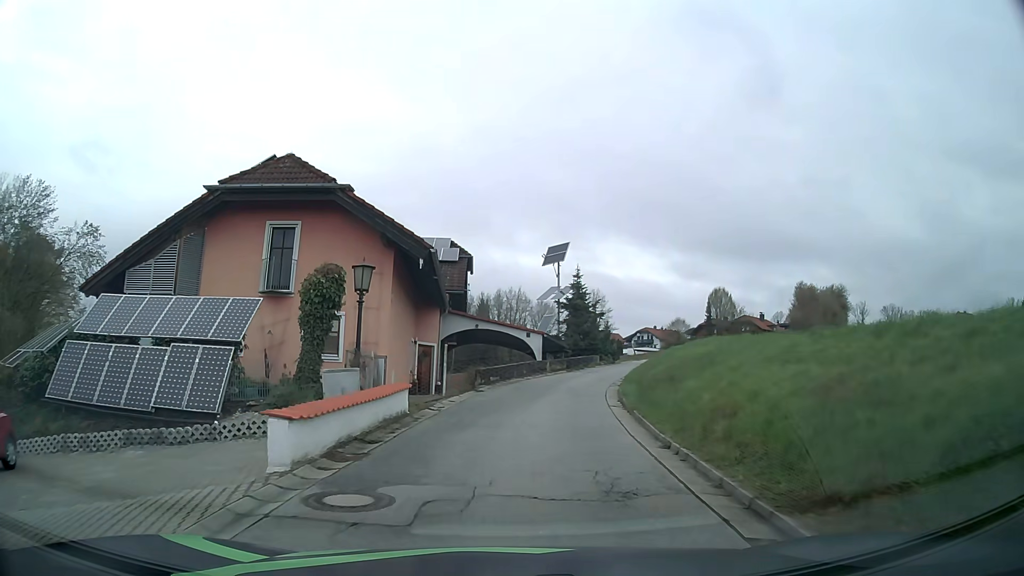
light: Day
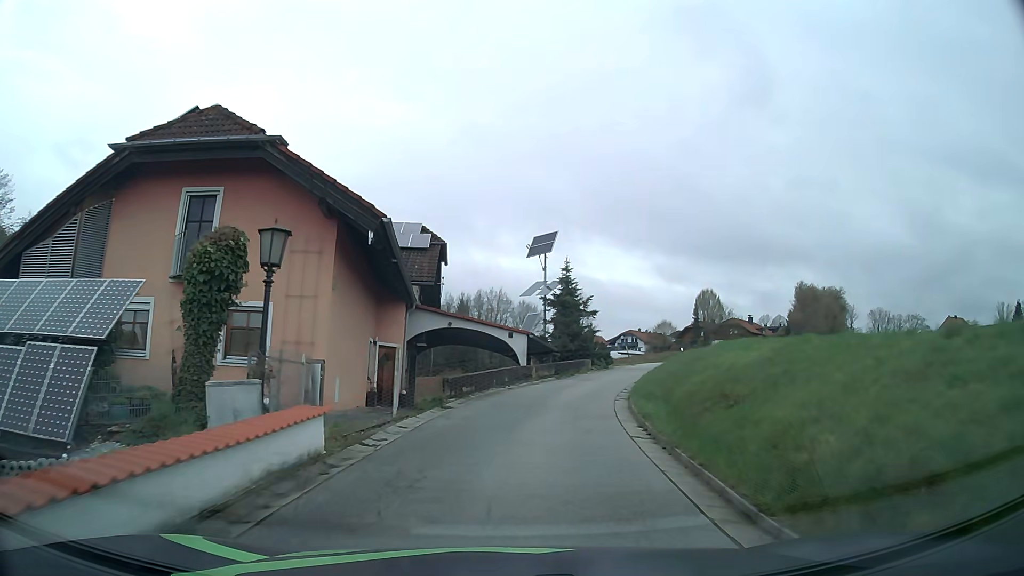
(+0.1, +4.8) m; +2°
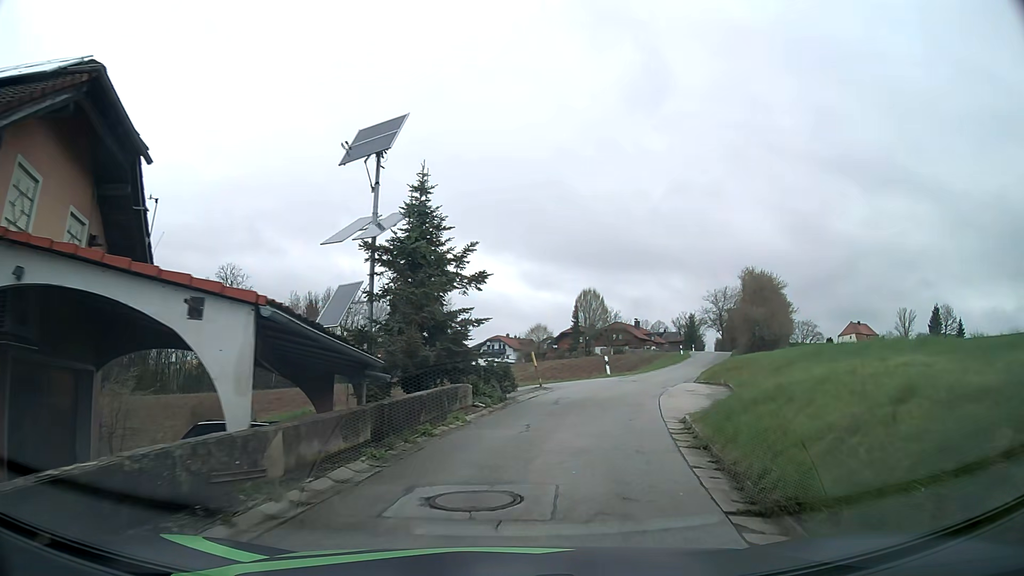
(+1.7, +19.4) m; +11°
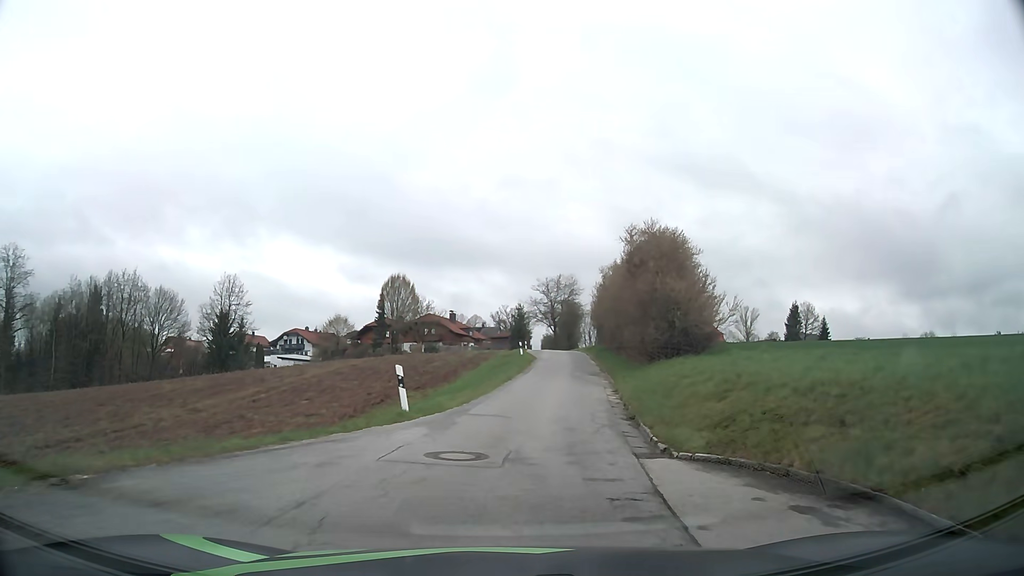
(+3.0, +19.1) m; +17°
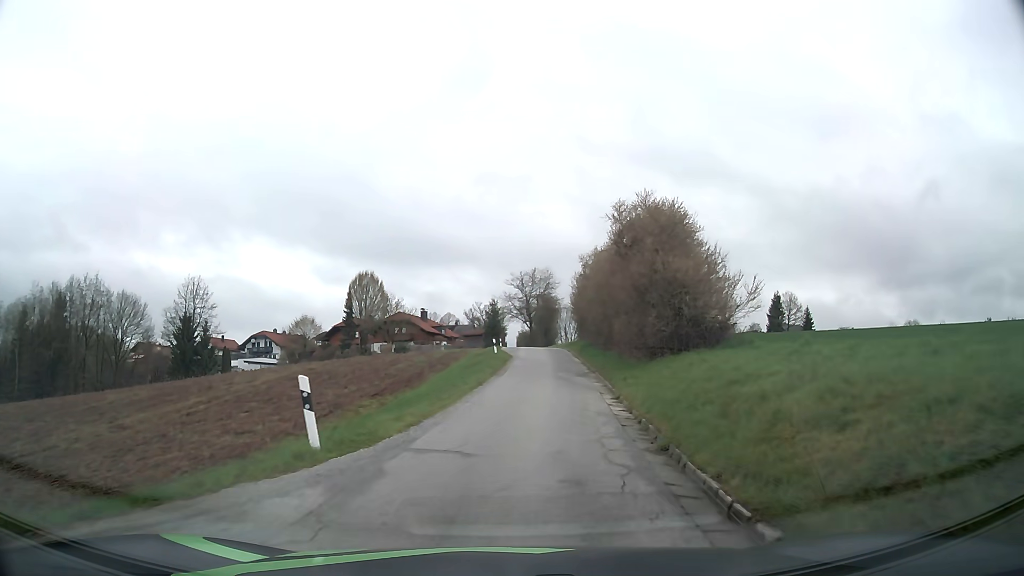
(+0.1, +4.9) m; +2°
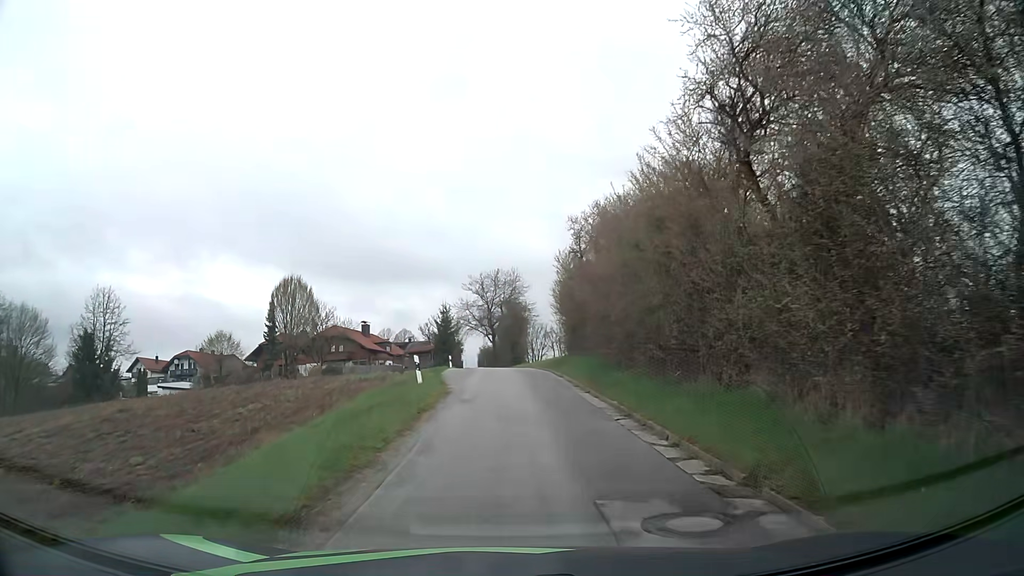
(+0.7, +20.5) m; +3°
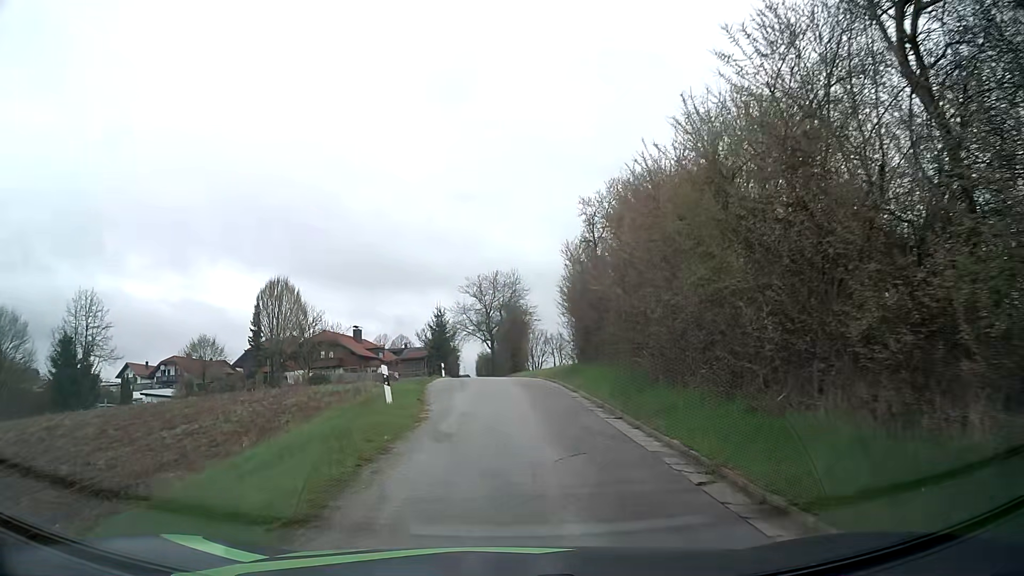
(0.0, +5.2) m; 0°
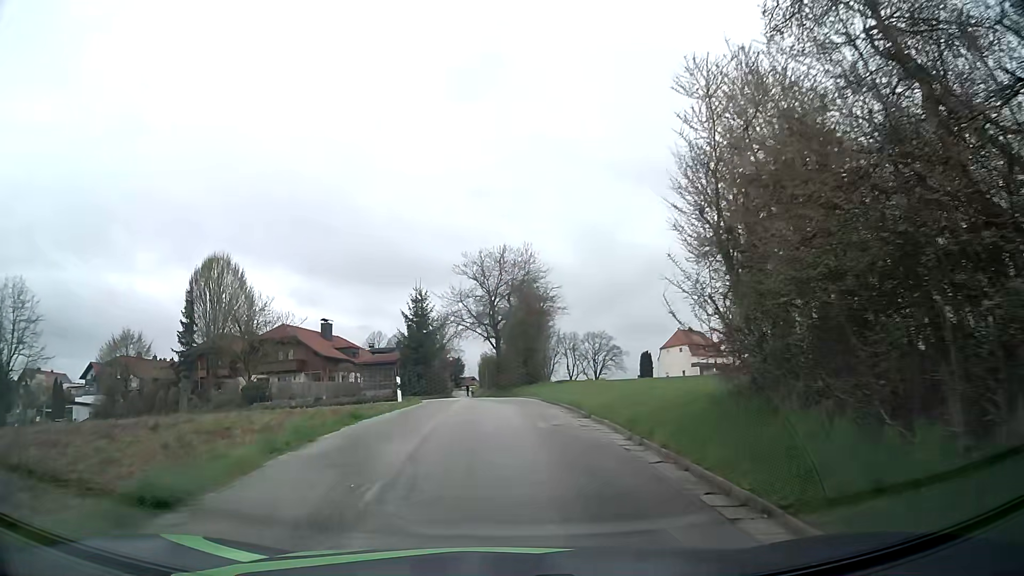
(-0.1, +20.9) m; -1°
(0, +10) (0, +20) (0, +30) (-1, +40) (-2, +50) (-3, +60) (-4, +70) (-5, +80) (-6, +90) (-6, +100) m
